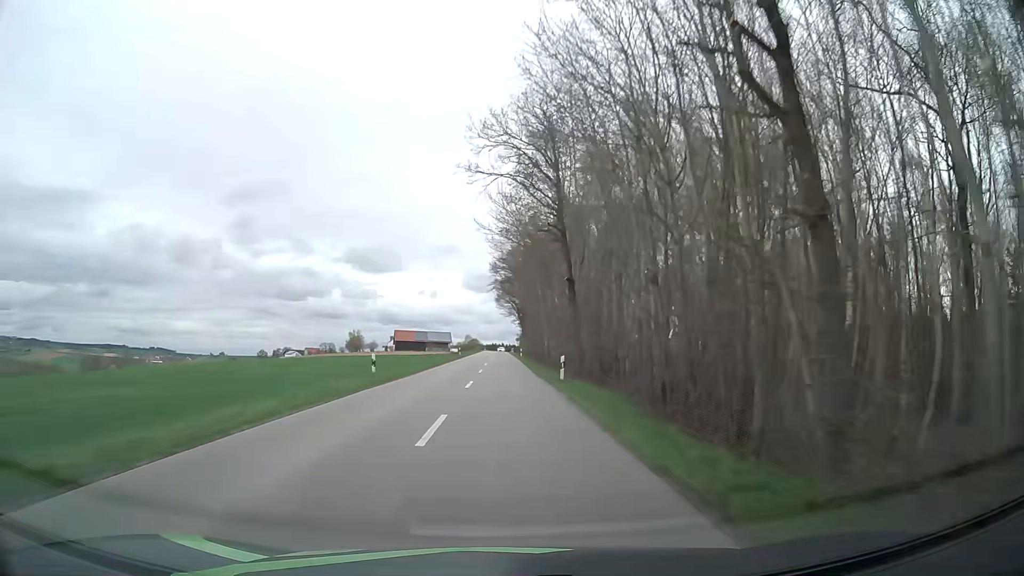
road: unclassified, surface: asphalt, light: Day
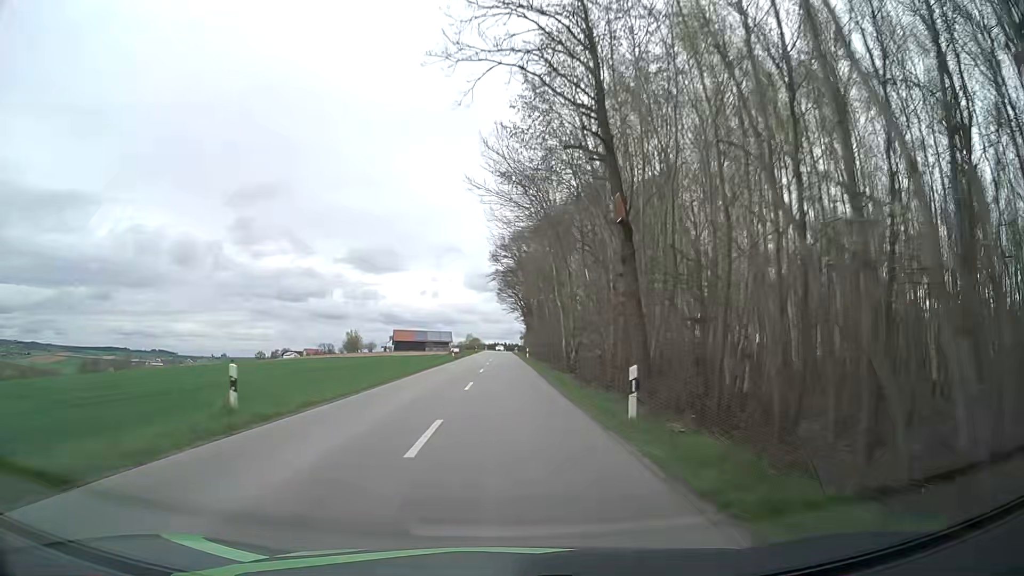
(-0.1, +13.2) m; 0°
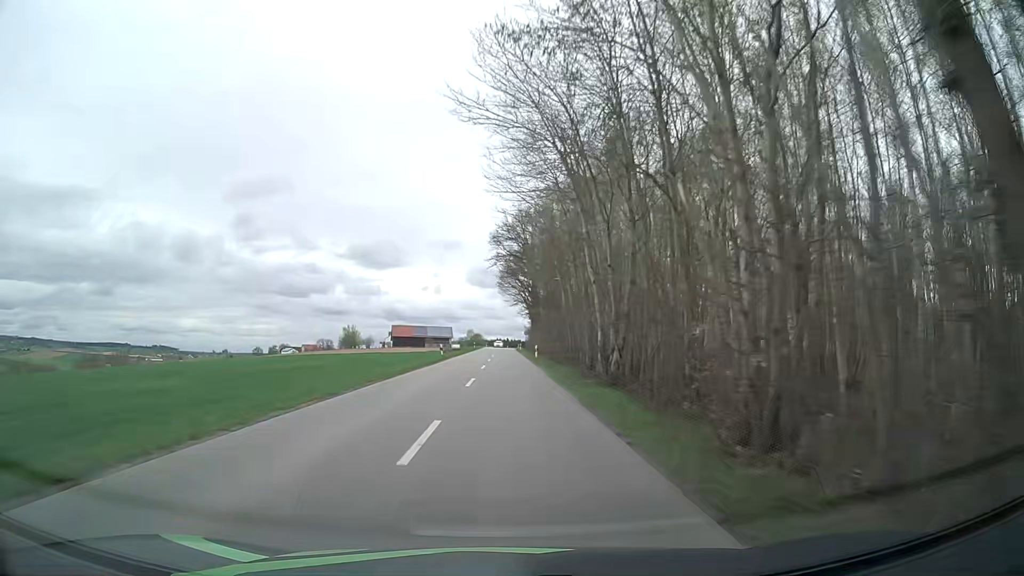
(-0.1, +12.9) m; -1°
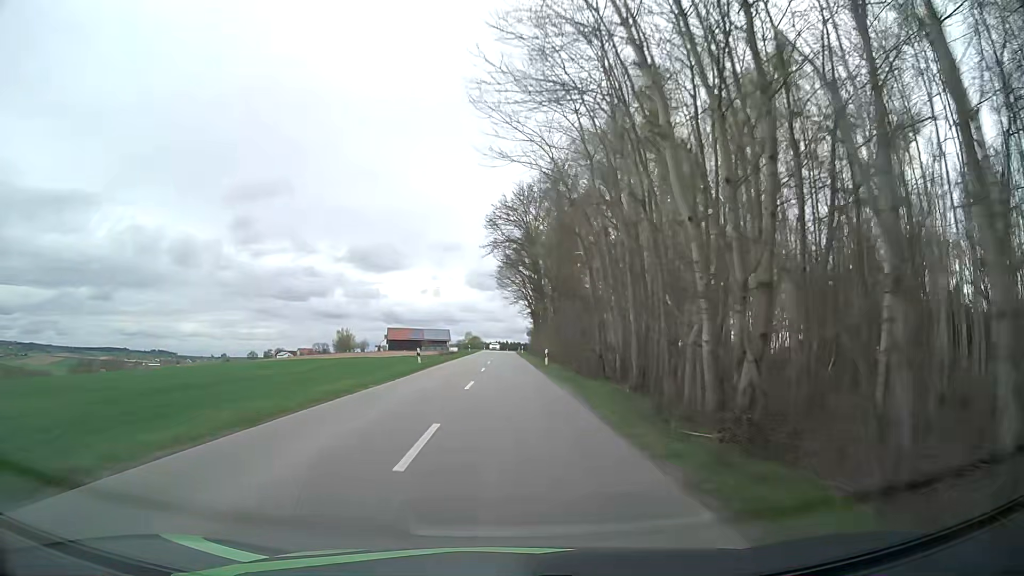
(+0.1, +12.5) m; 0°
